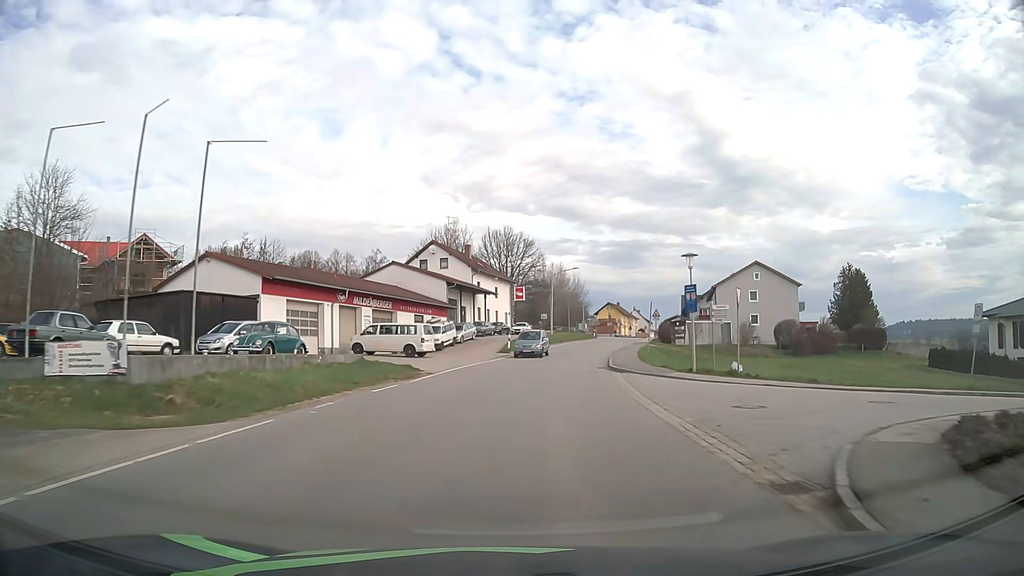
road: tertiary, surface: asphalt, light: Day
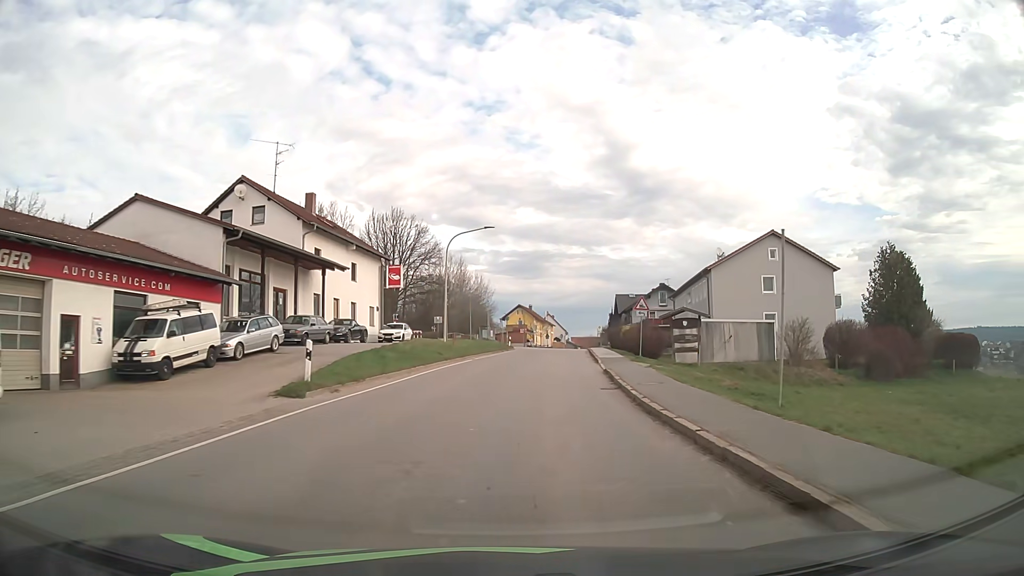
(+2.4, +31.2) m; +9°
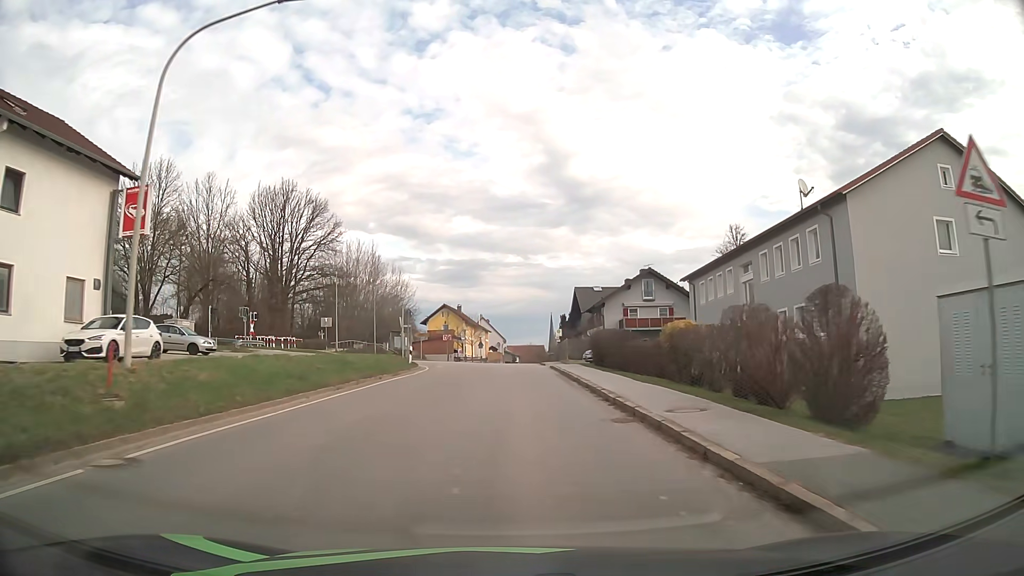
(+1.8, +29.9) m; +5°
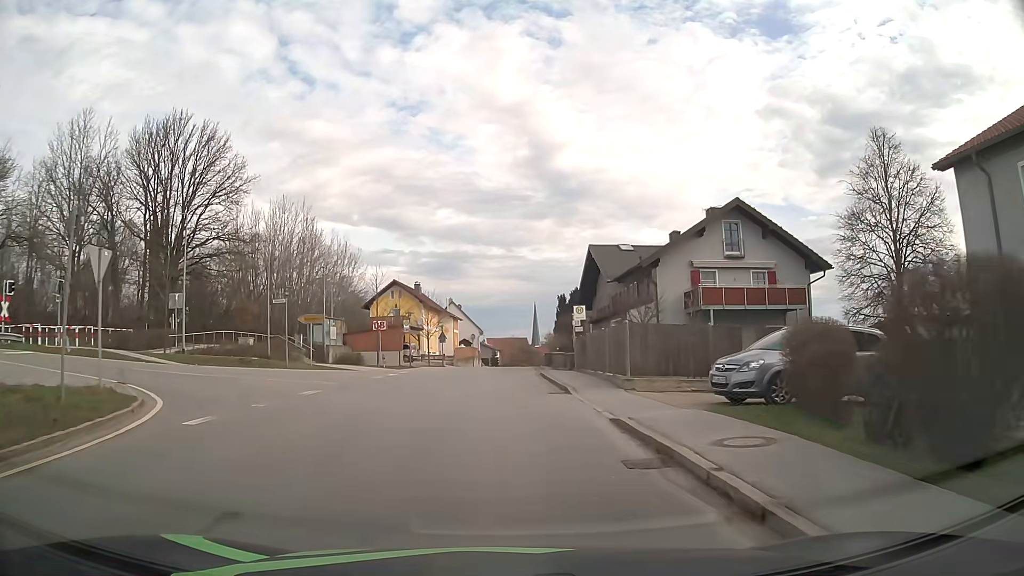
(+0.6, +30.0) m; +2°
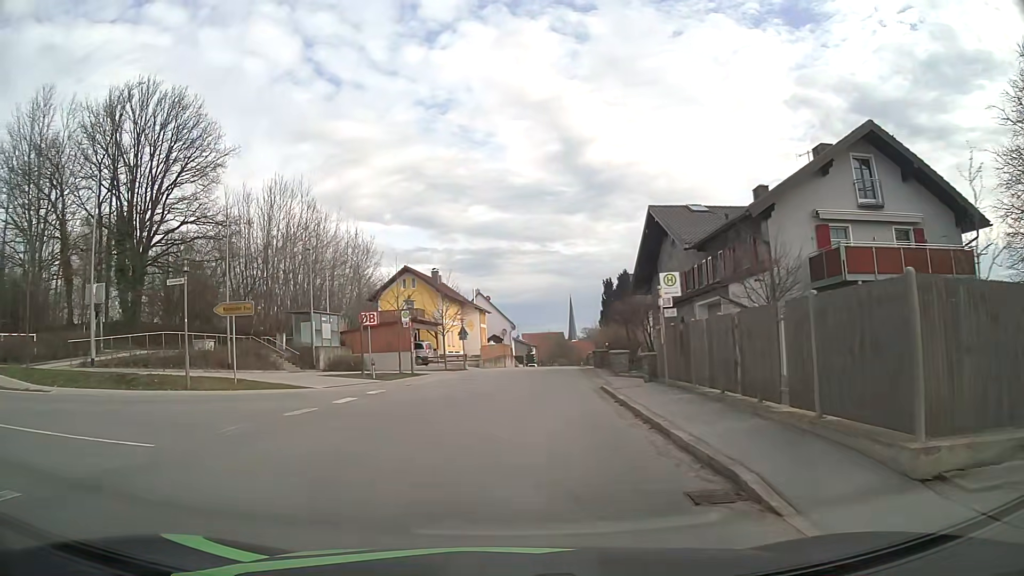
(-0.1, +12.3) m; -3°
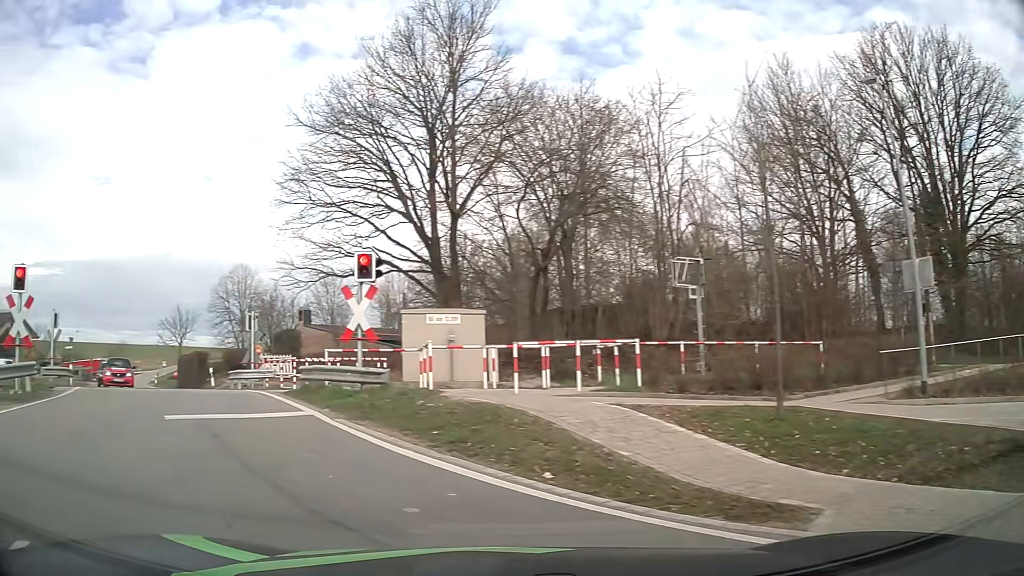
(-6.2, +11.0) m; -71°
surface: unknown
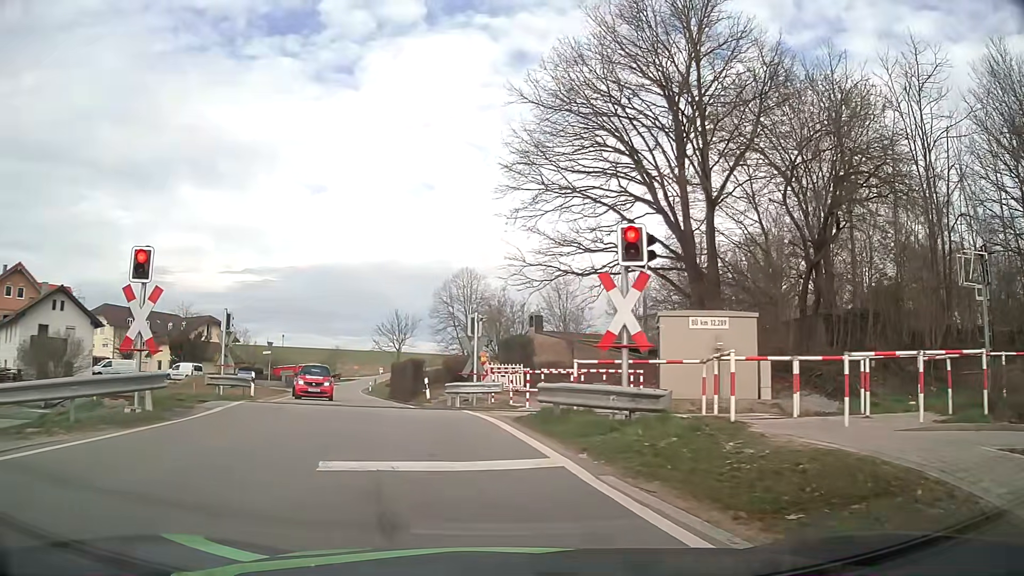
(-0.7, +4.1) m; -18°
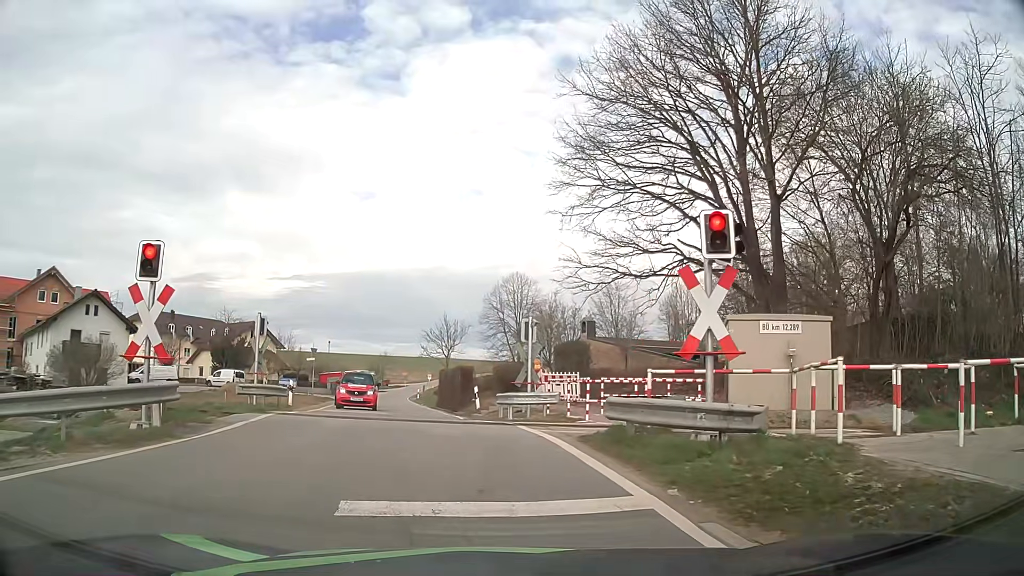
(-0.1, +1.5) m; -4°
(-1, +10) (-3, +20) (-5, +30) (-7, +39) (-9, +49) (-10, +59) (-12, +69) (-14, +79) (-16, +89) (-17, +98) m
